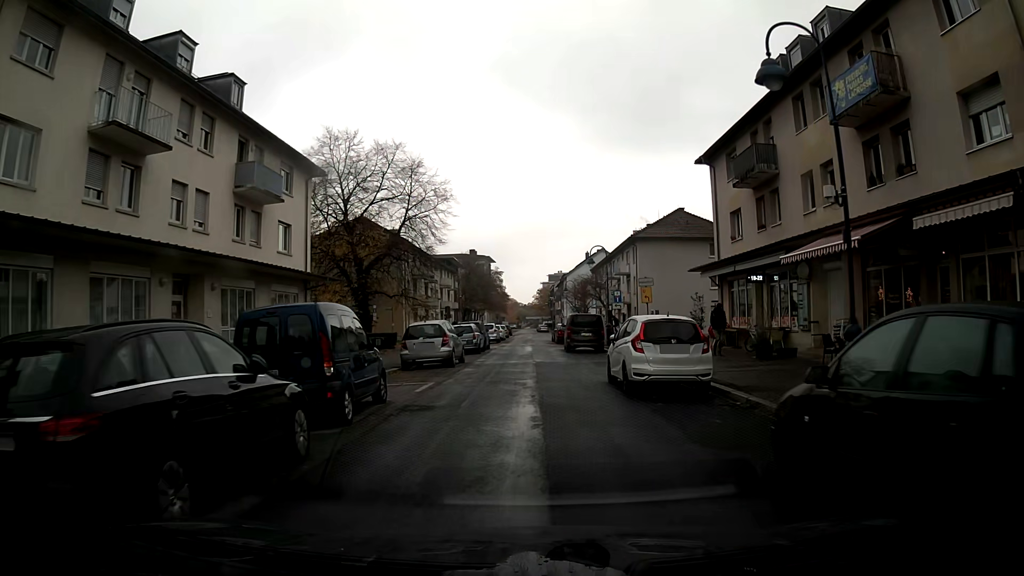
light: Day
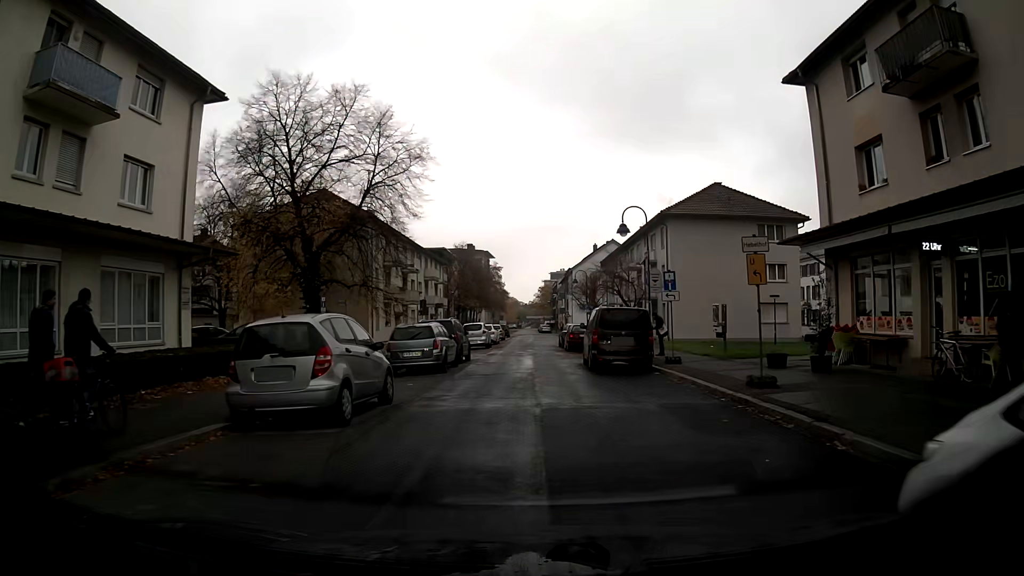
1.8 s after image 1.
(0.0, +13.2) m; 0°
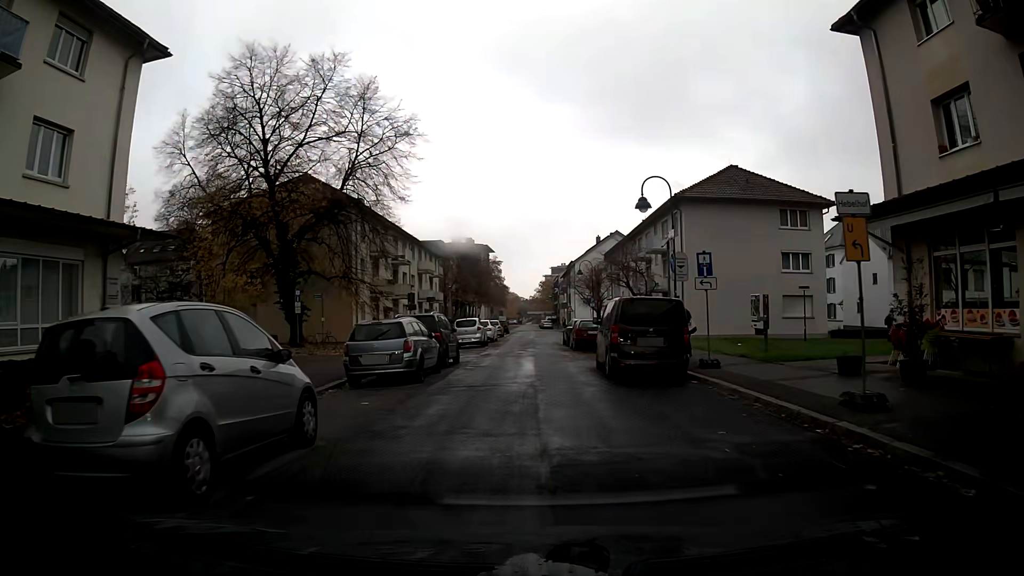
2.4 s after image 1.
(0.0, +4.5) m; 0°
(0, +10) (0, +20) (0, +30) (0, +40) (+1, +50) (+2, +60) (+2, +70) (+2, +80) (+1, +90) (-8, +94) m
